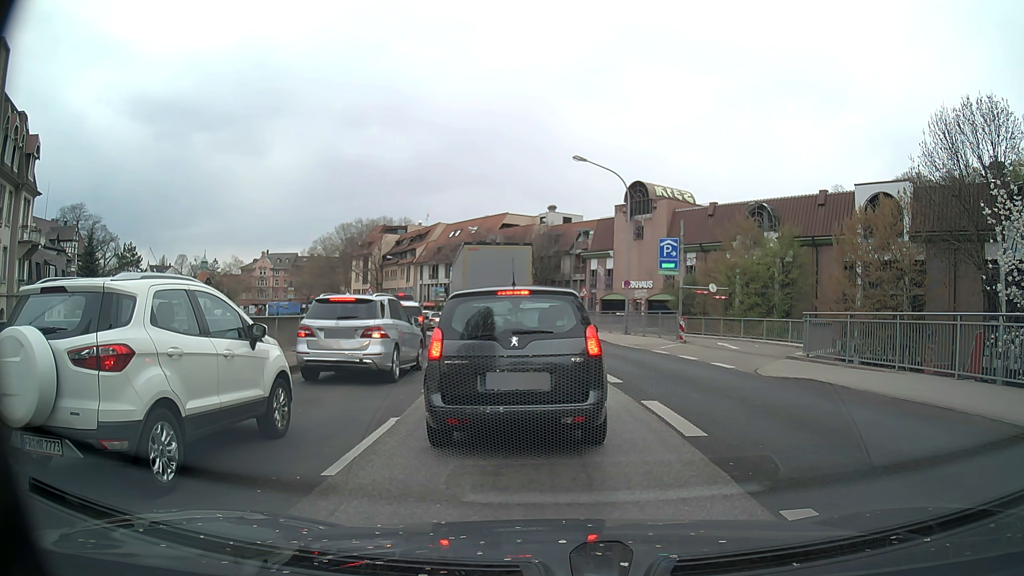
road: primary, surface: asphalt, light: Day
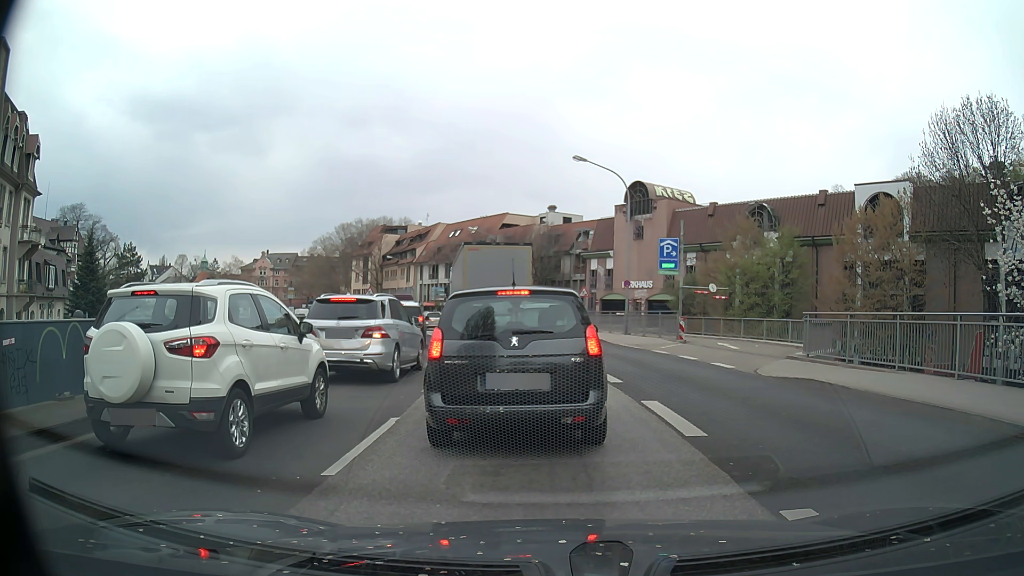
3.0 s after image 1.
(0.0, 0.0) m; 0°
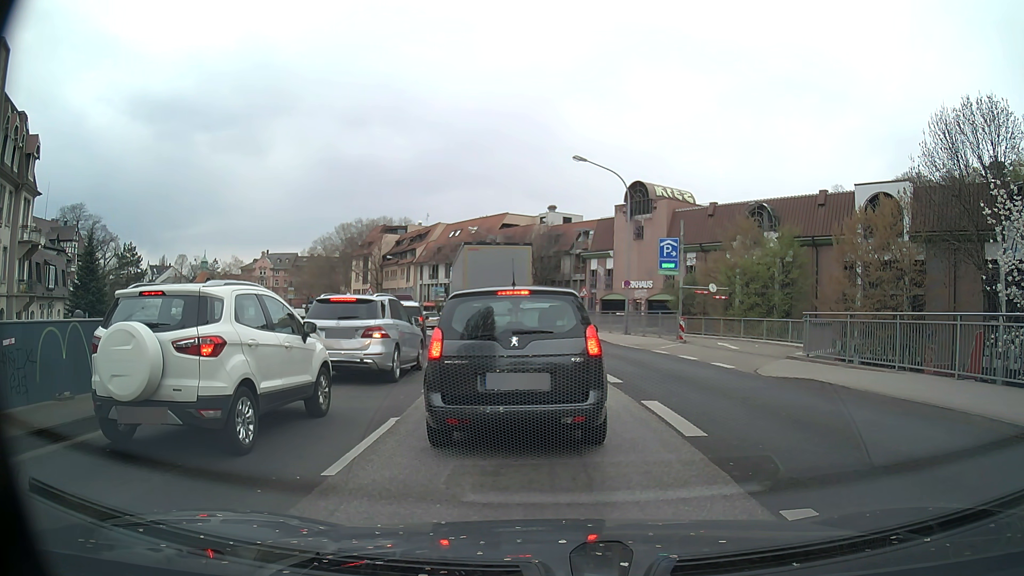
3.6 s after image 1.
(0.0, 0.0) m; 0°
(-1, +10) (-2, +20) (-4, +30) (-6, +39) (-10, +49) (-13, +58) (-18, +67) (-23, +76) (-28, +84) (-33, +93) m
